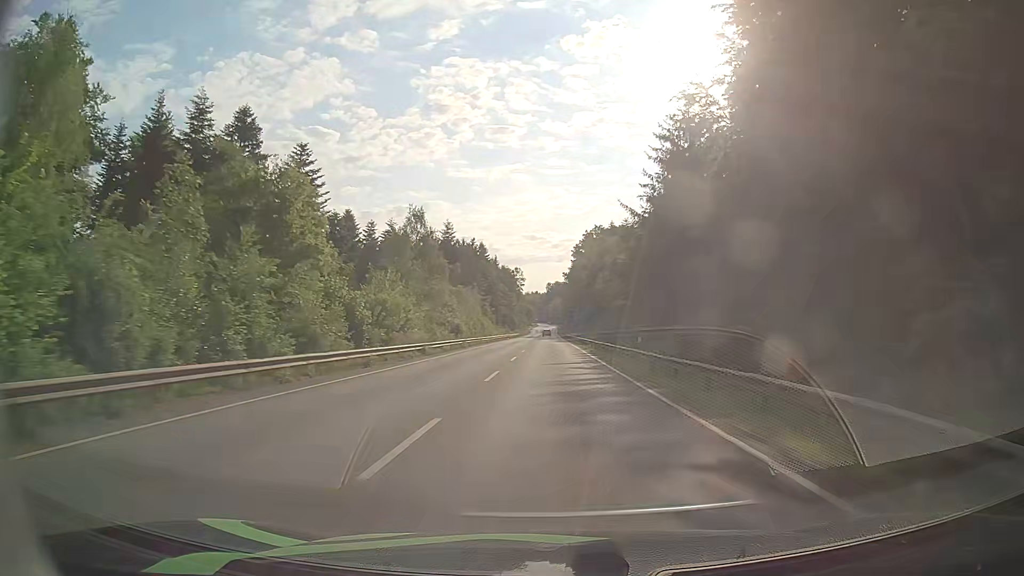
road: secondary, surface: asphalt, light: Day
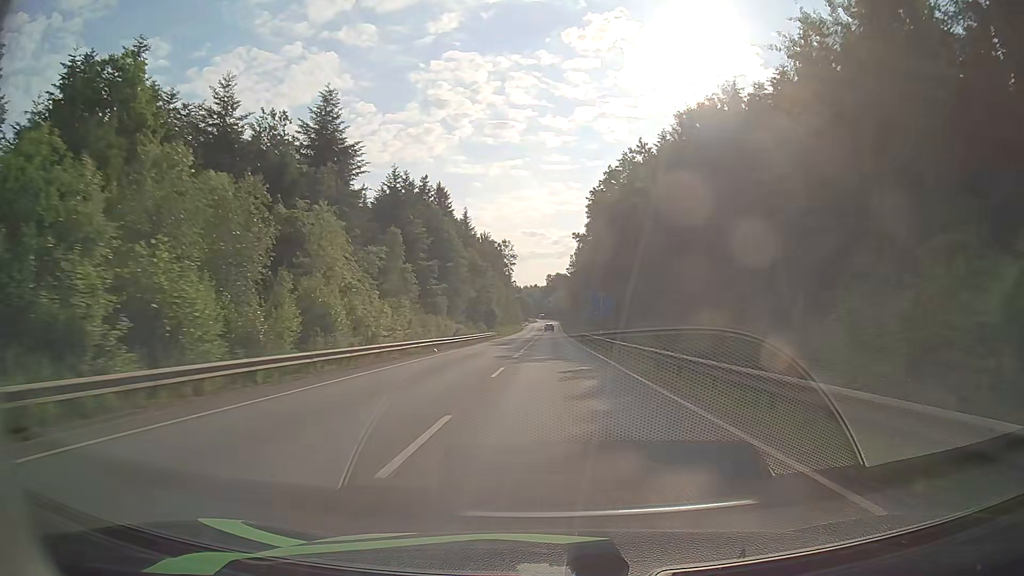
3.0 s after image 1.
(-0.5, +72.8) m; -1°
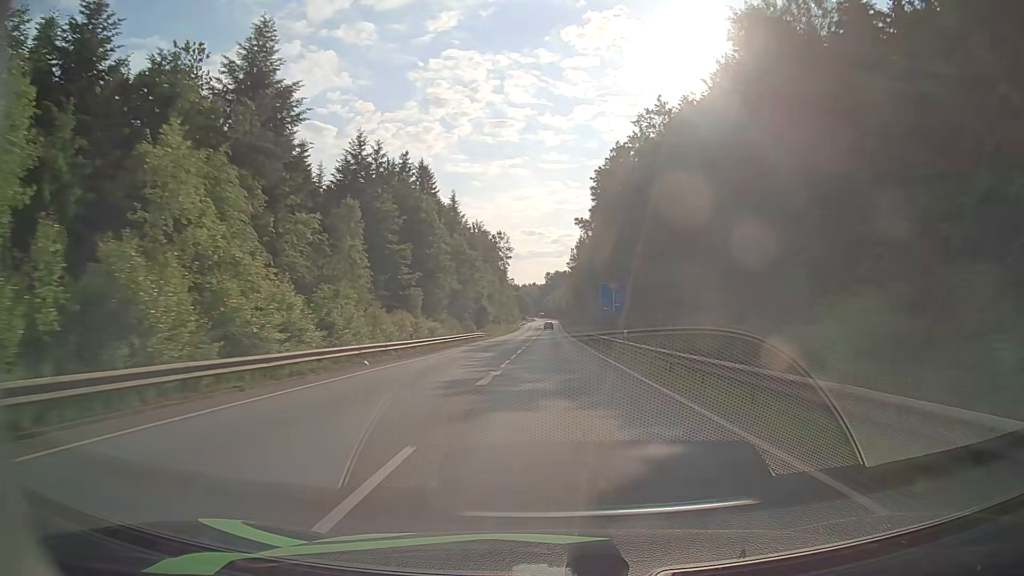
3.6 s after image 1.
(0.0, +15.0) m; +1°
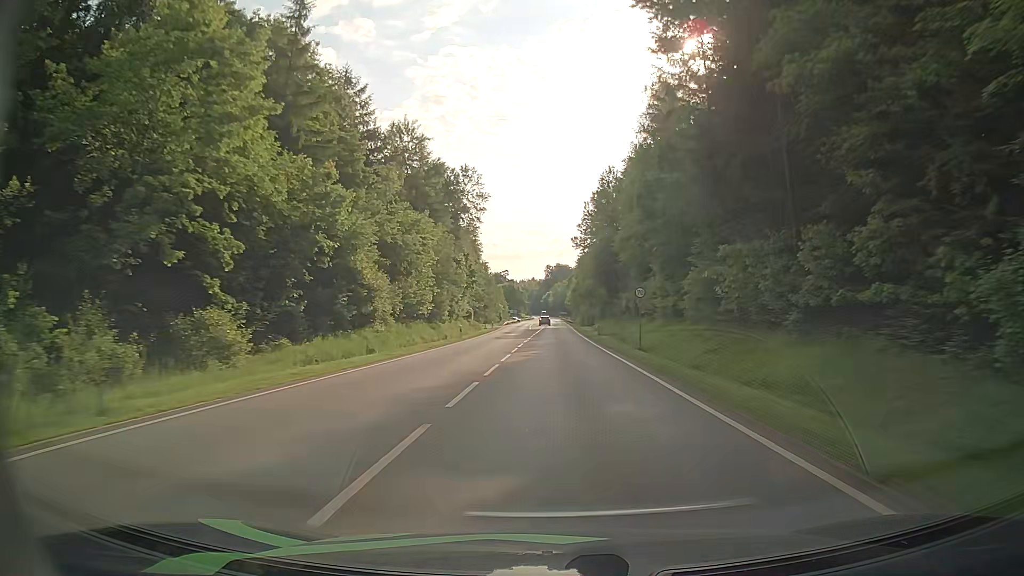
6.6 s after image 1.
(-0.3, +71.0) m; -1°
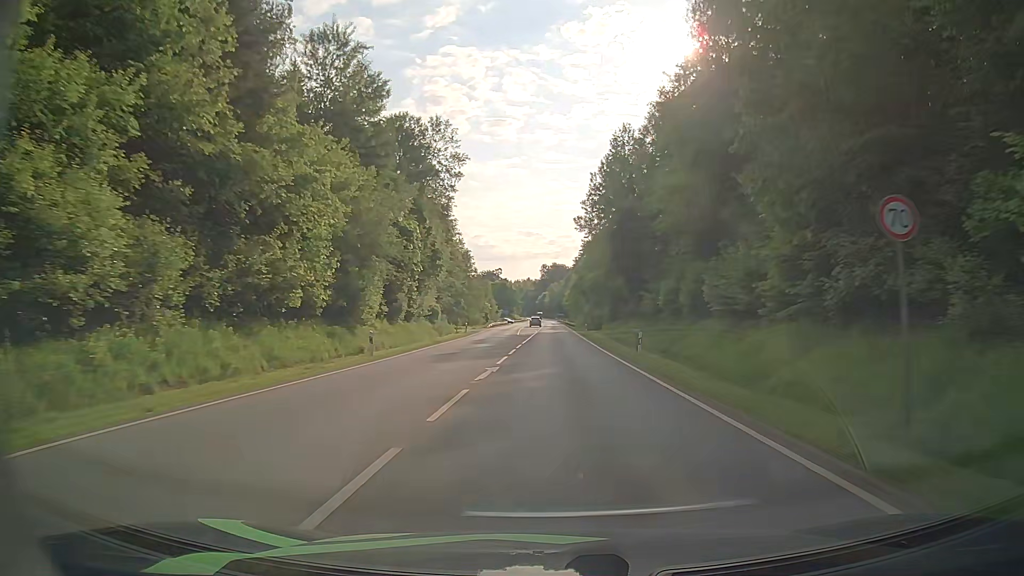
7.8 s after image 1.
(+0.2, +25.2) m; +1°
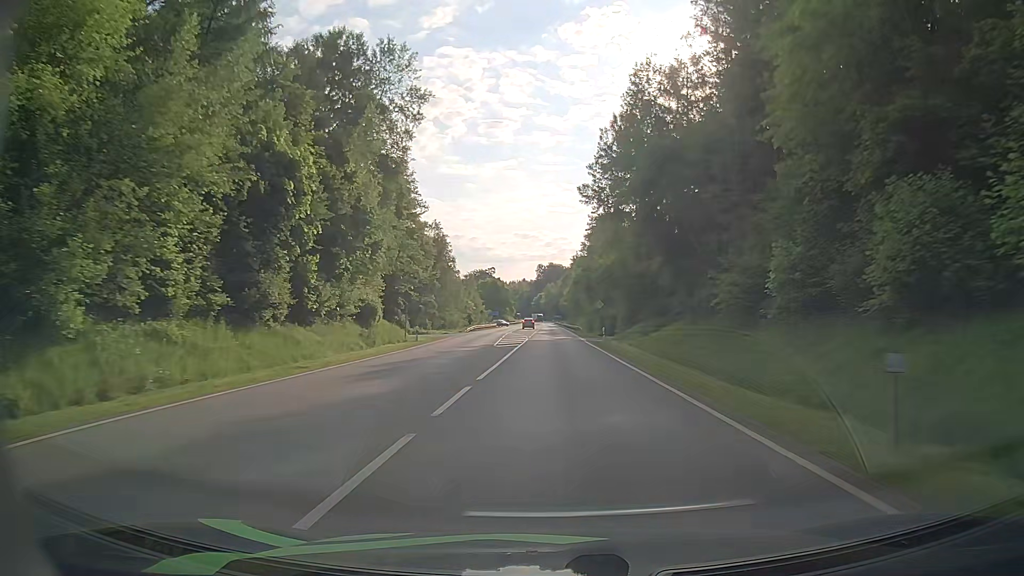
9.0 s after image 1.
(0.0, +23.2) m; 0°
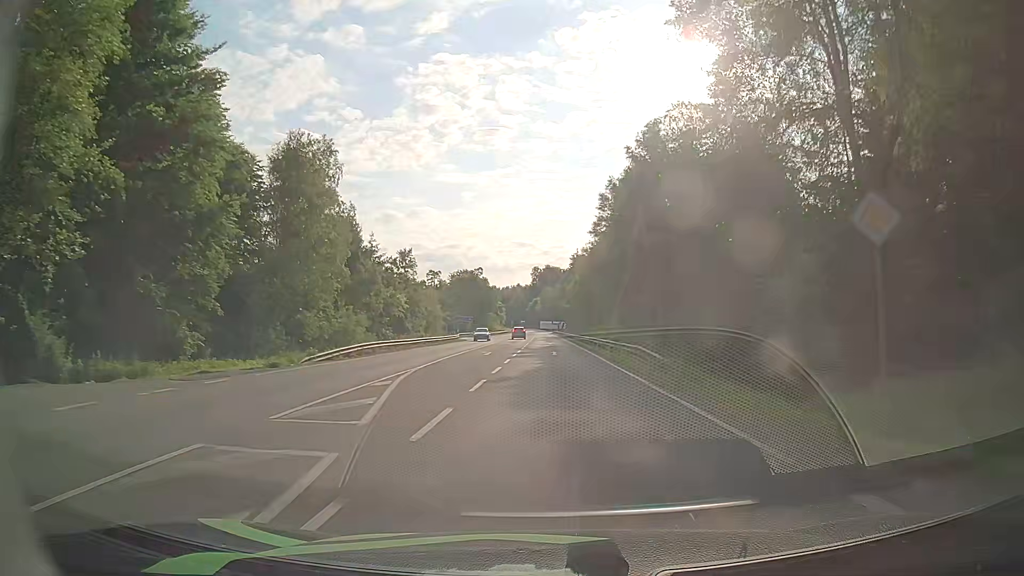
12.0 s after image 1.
(+0.6, +52.1) m; +1°
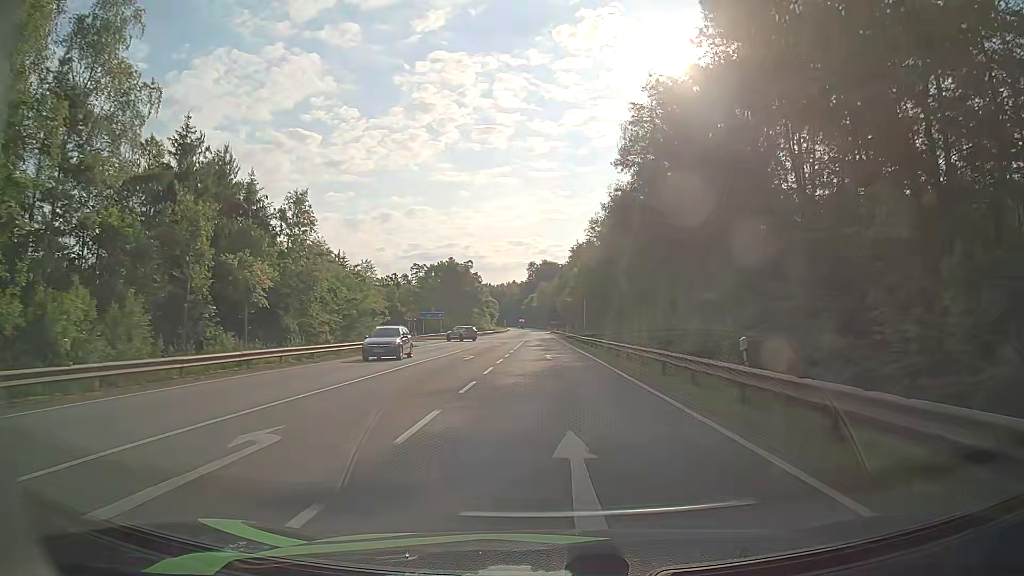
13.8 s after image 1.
(+0.1, +30.3) m; 0°
(0, +10) (0, +20) (0, +30) (0, +40) (0, +50) (0, +60) (-1, +70) (-1, +80) (-1, +90) (-1, +100) m
